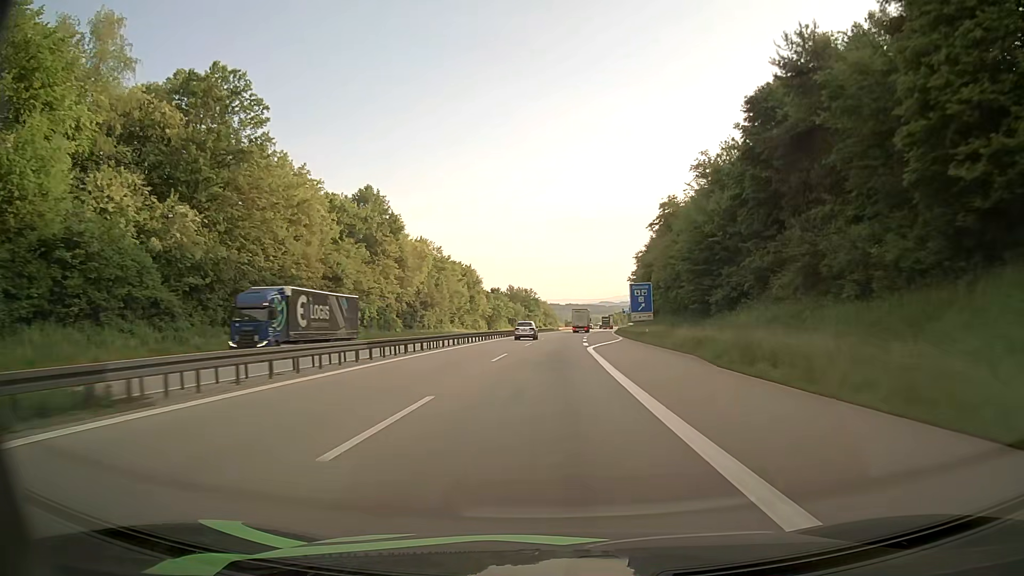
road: motorway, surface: asphalt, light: Day
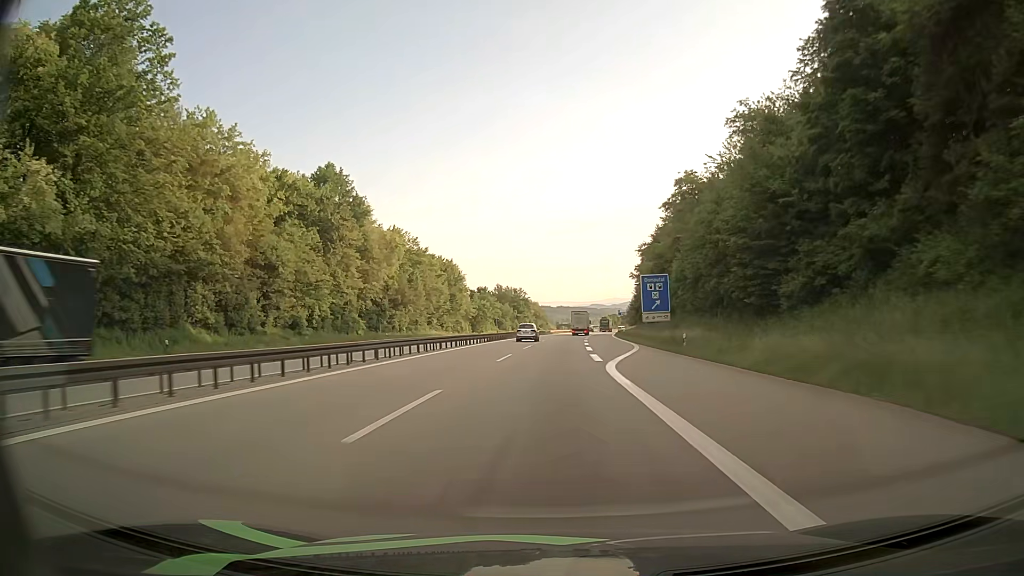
(+0.1, +17.1) m; +1°
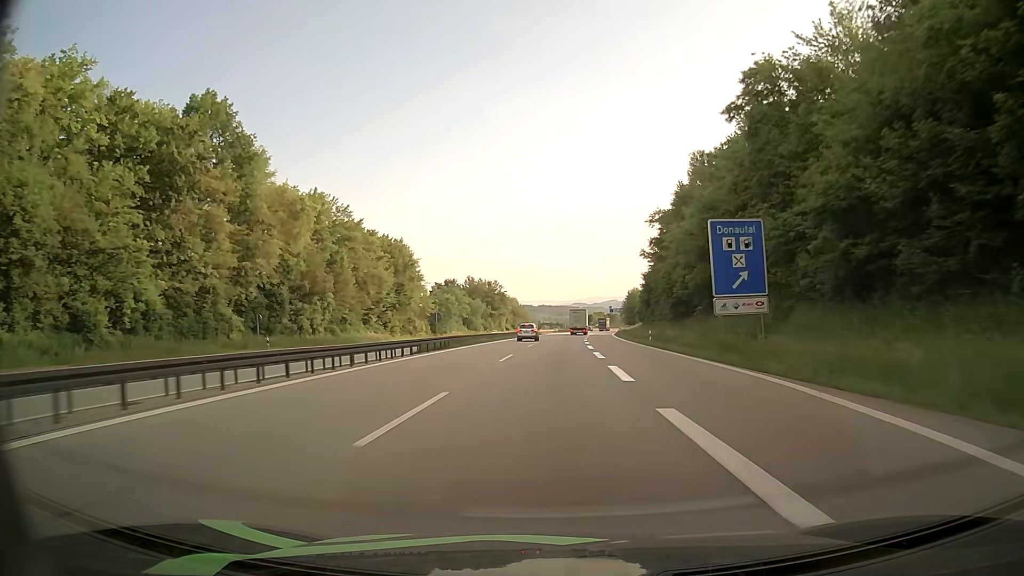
(+0.4, +33.7) m; +2°
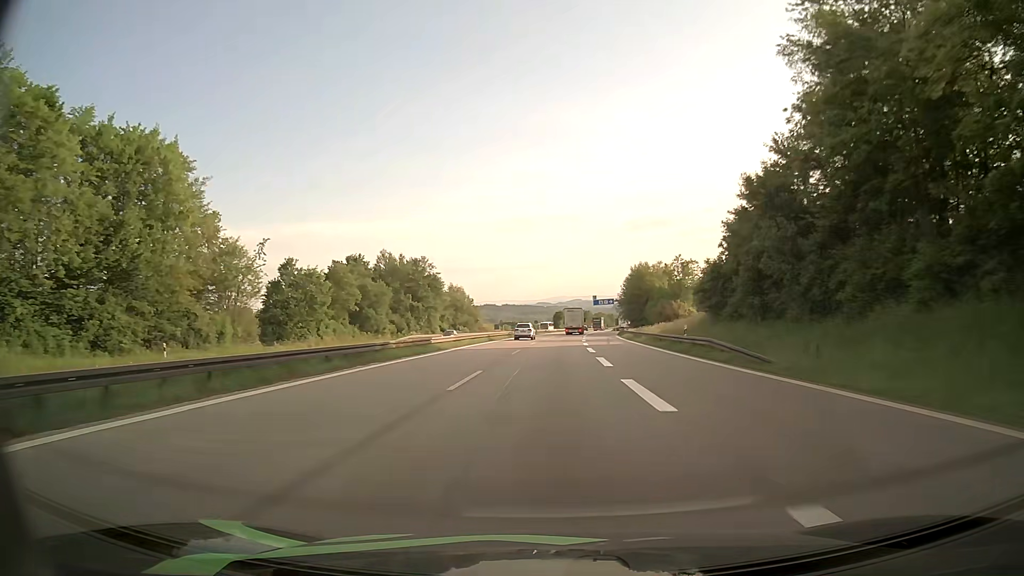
(+1.6, +65.3) m; +3°
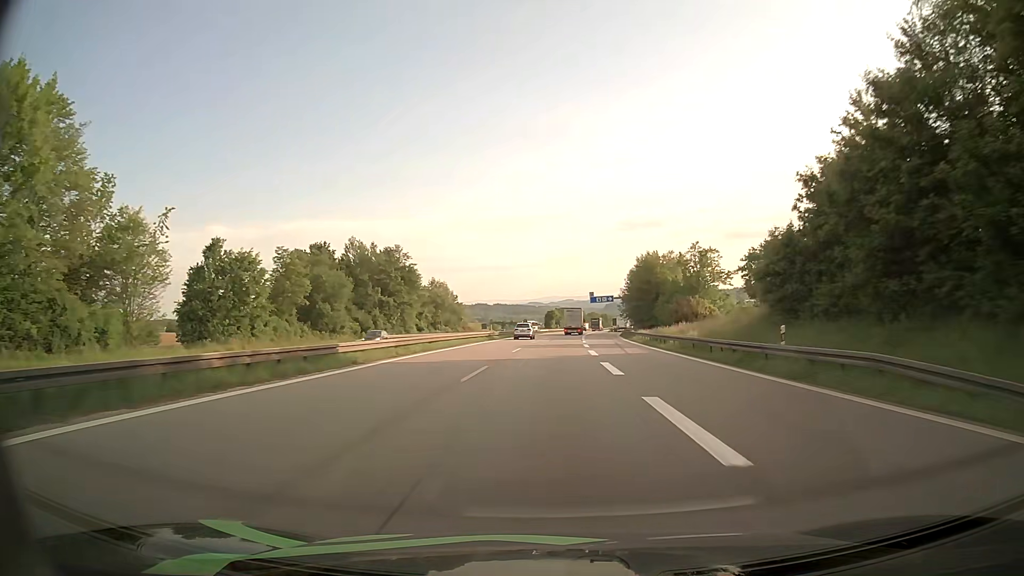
(+0.1, +16.0) m; +1°
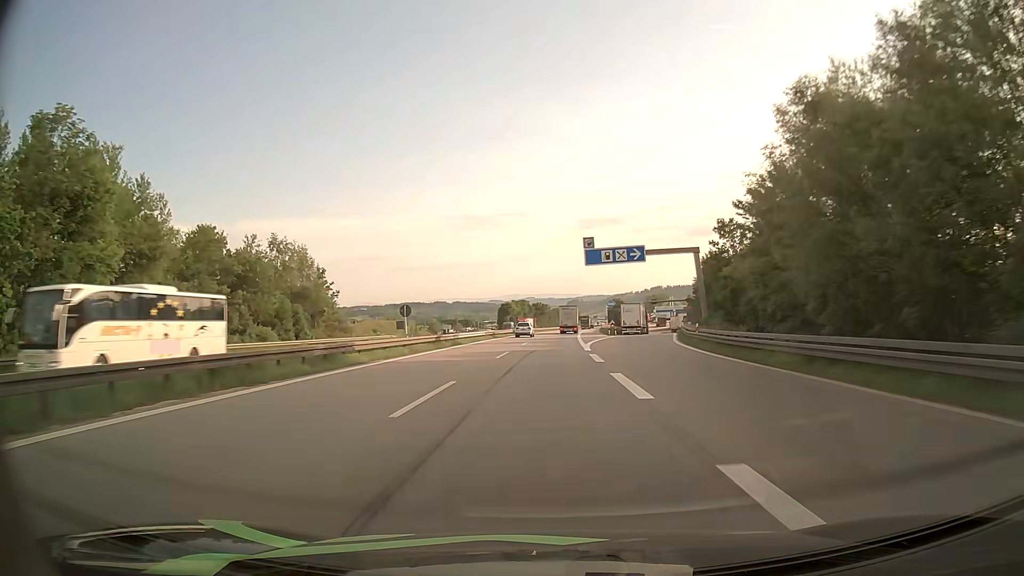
(+2.3, +77.5) m; +3°
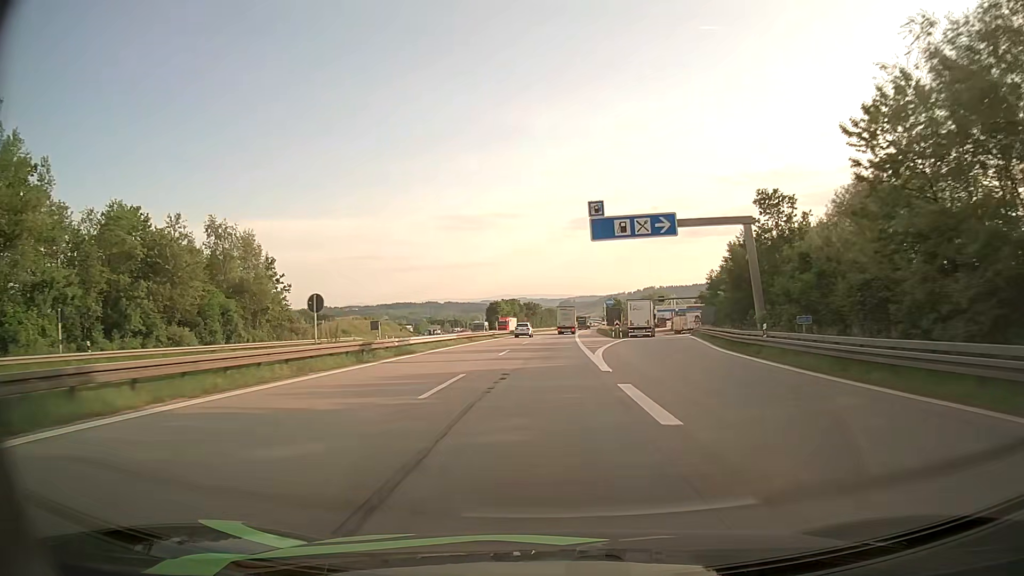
(+0.1, +15.1) m; +1°
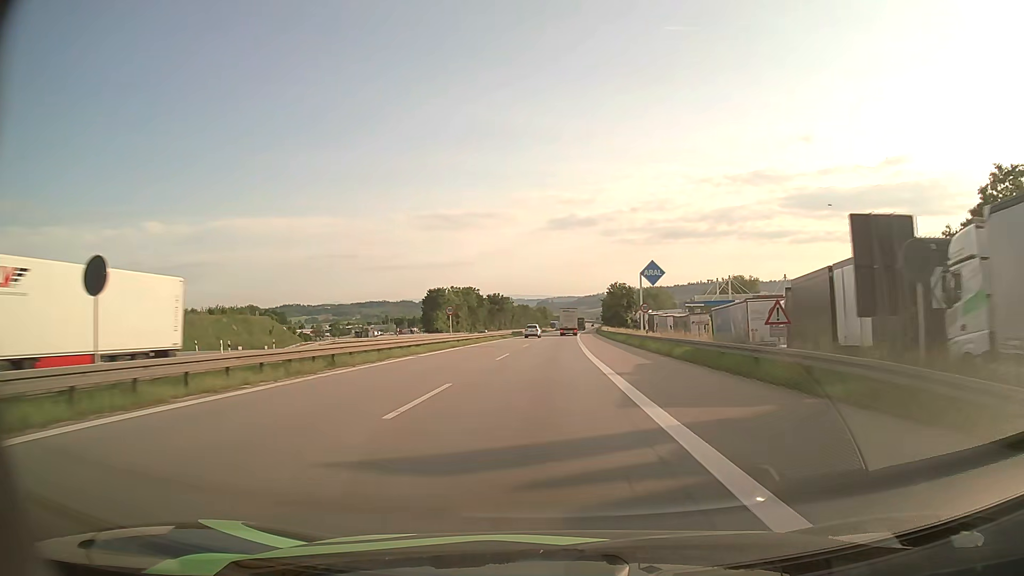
(+1.5, +74.0) m; +2°
(0, +10) (0, +20) (0, +30) (0, +40) (+1, +50) (+1, +60) (+1, +70) (+1, +80) (+2, +90) (+2, +100) m
